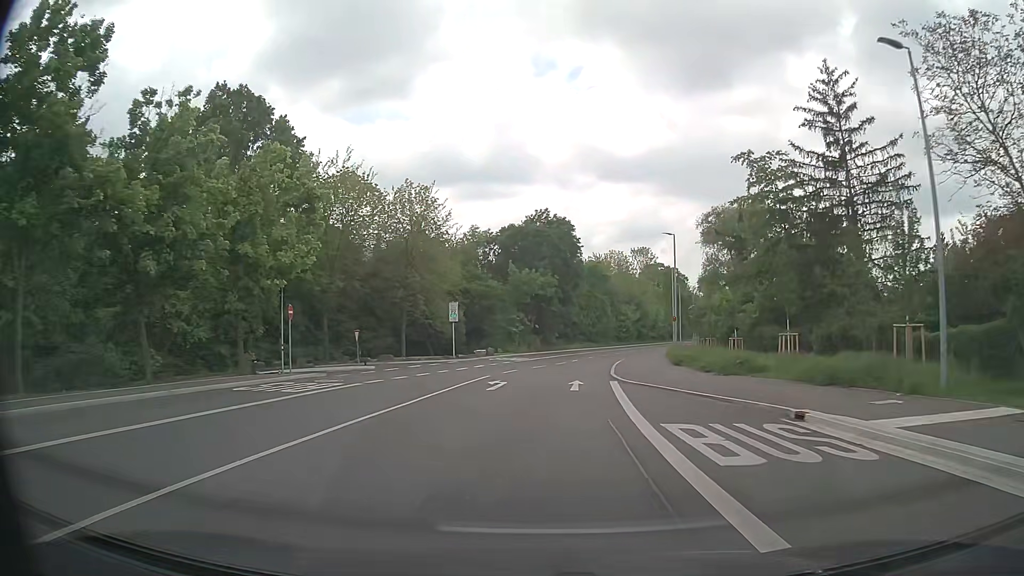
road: secondary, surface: asphalt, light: Day
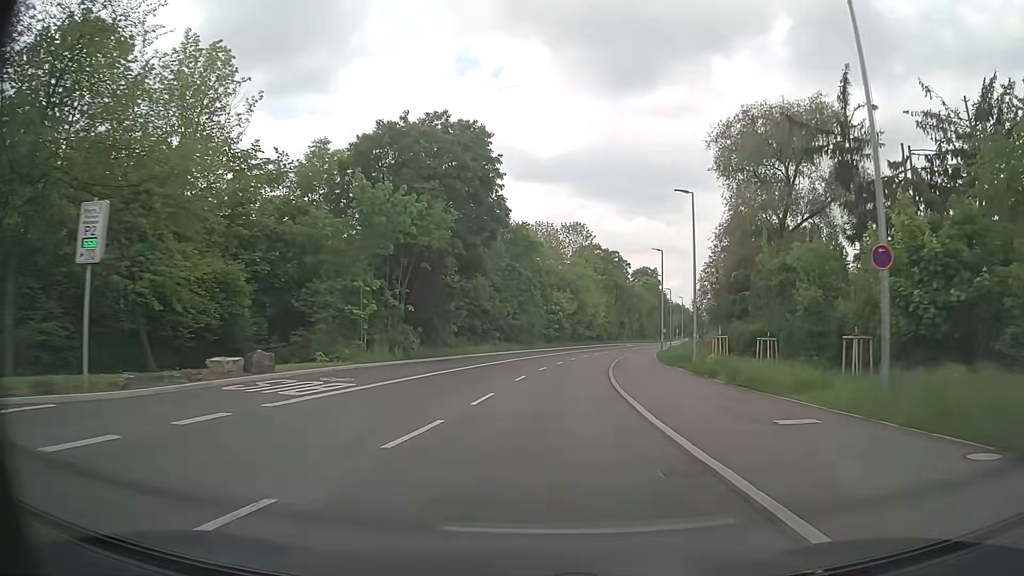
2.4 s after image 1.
(+1.9, +34.1) m; +7°
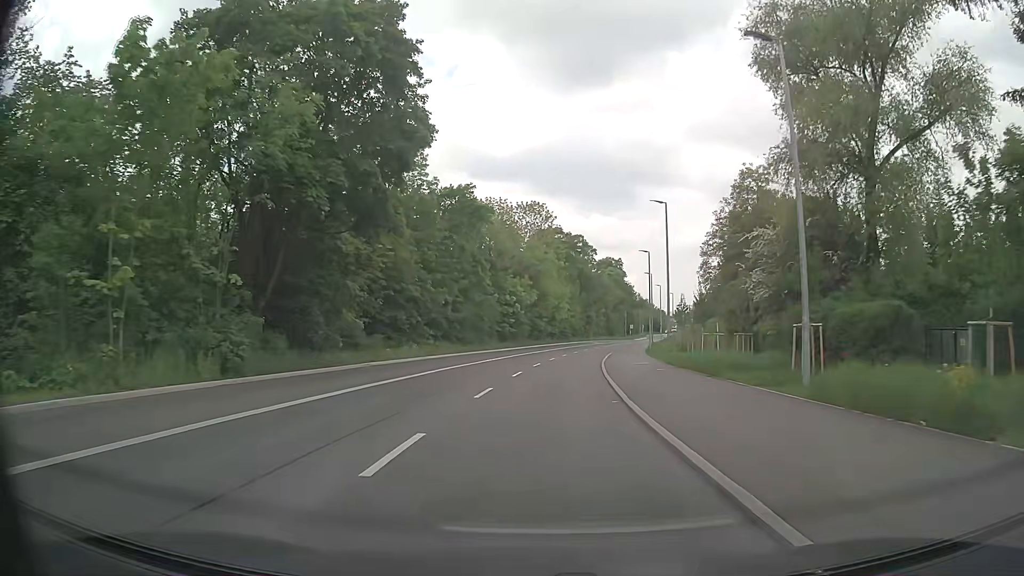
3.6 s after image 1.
(+0.7, +16.6) m; +4°
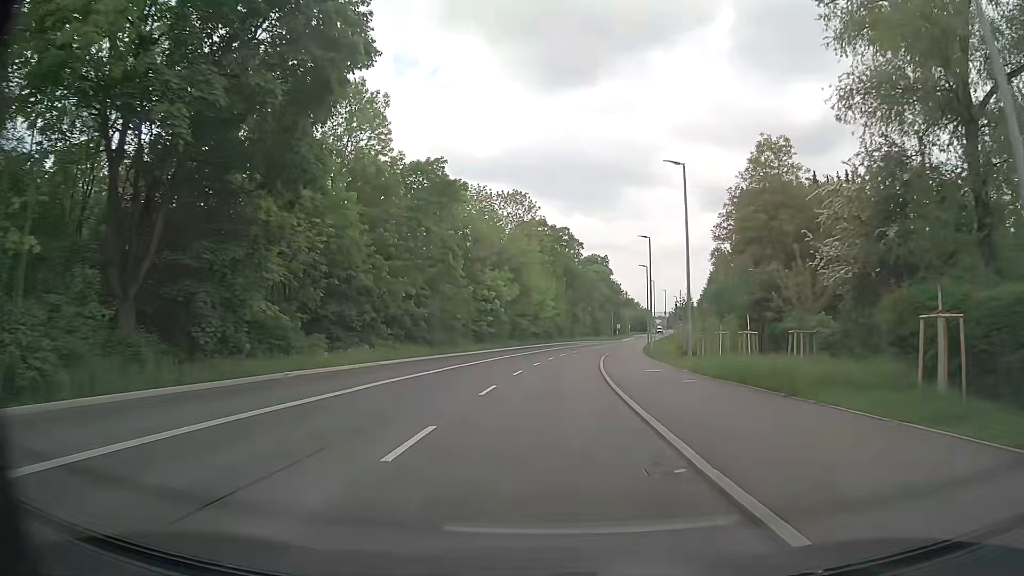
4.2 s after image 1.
(+0.1, +8.1) m; +1°
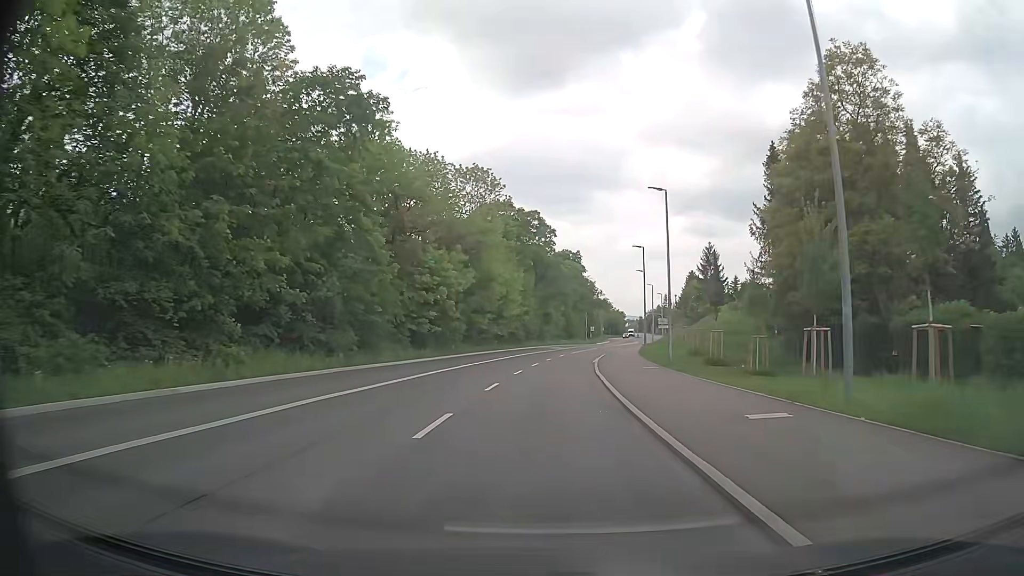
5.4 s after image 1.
(+0.4, +16.0) m; +3°
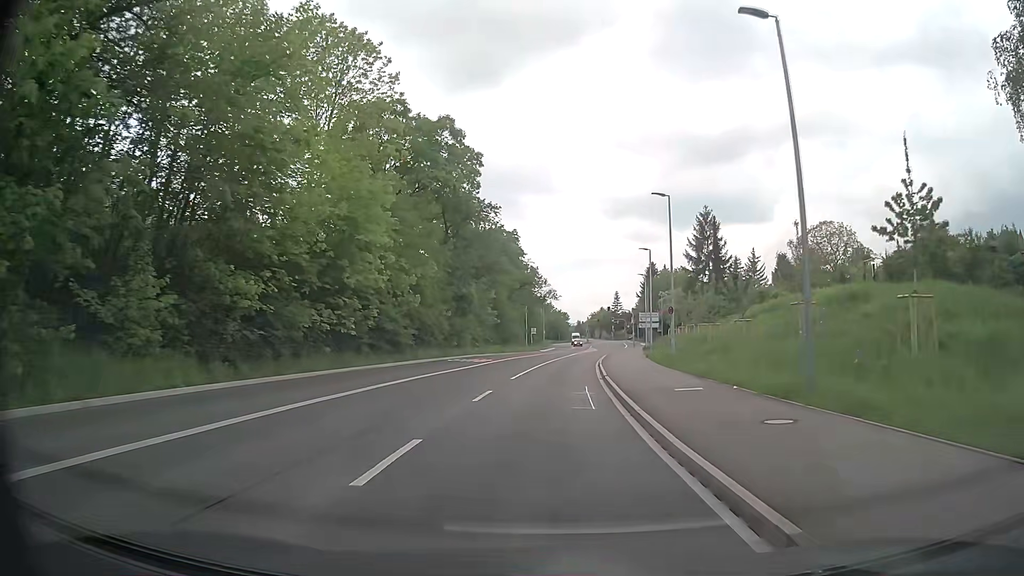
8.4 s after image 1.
(+2.0, +38.8) m; +6°
(0, +10) (+1, +20) (+1, +30) (+2, +40) (+4, +50) (+5, +60) (+6, +70) (+8, +80) (+10, +89) (+11, +99) m
